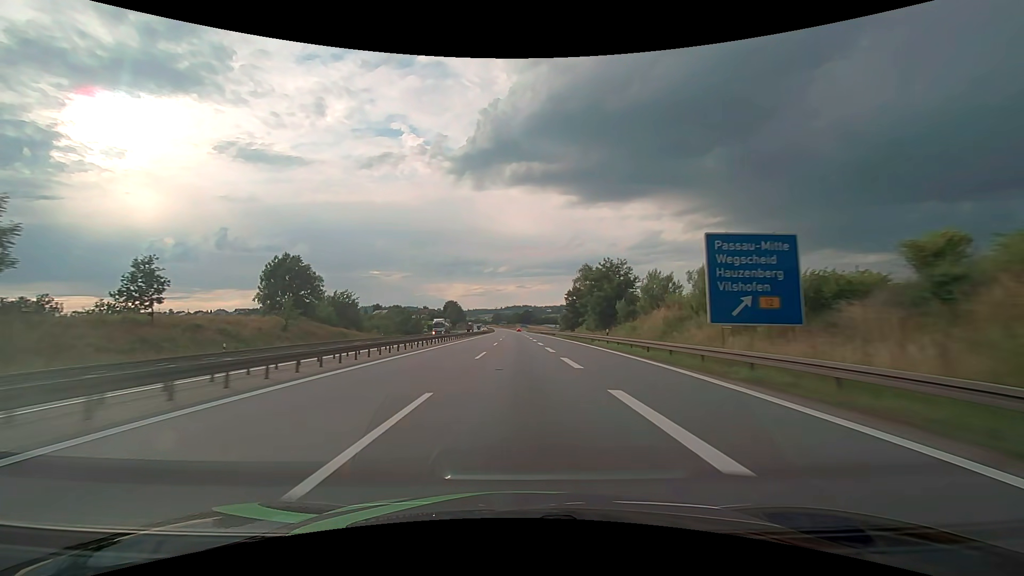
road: motorway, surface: asphalt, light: Day
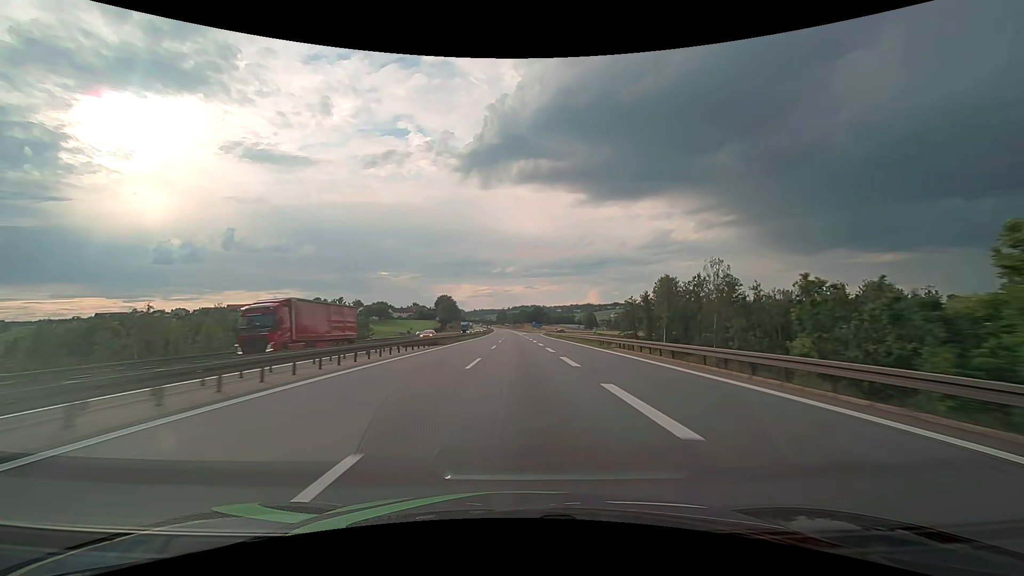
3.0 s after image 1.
(-1.0, +95.0) m; -1°
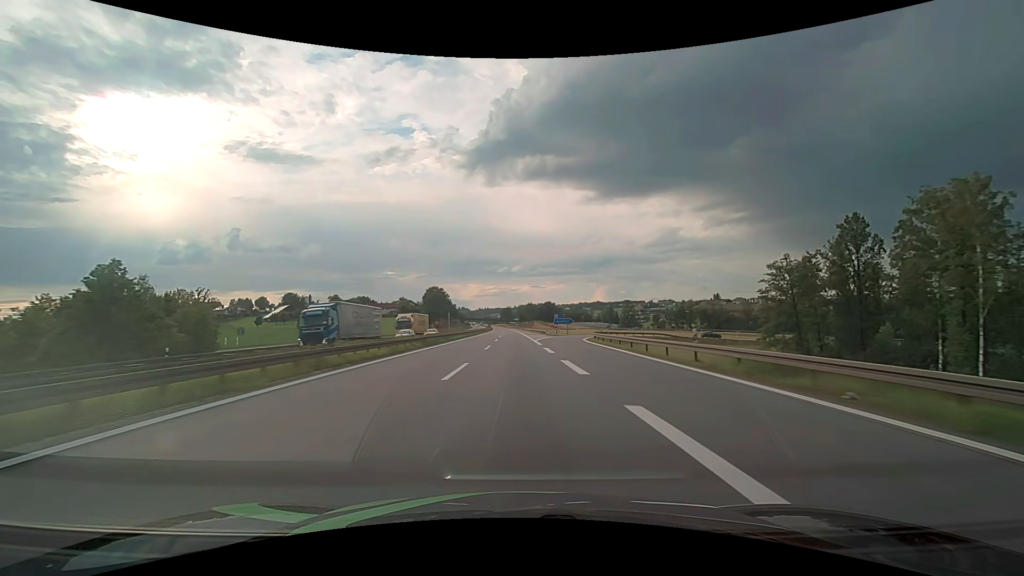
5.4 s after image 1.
(-0.4, +76.1) m; -1°
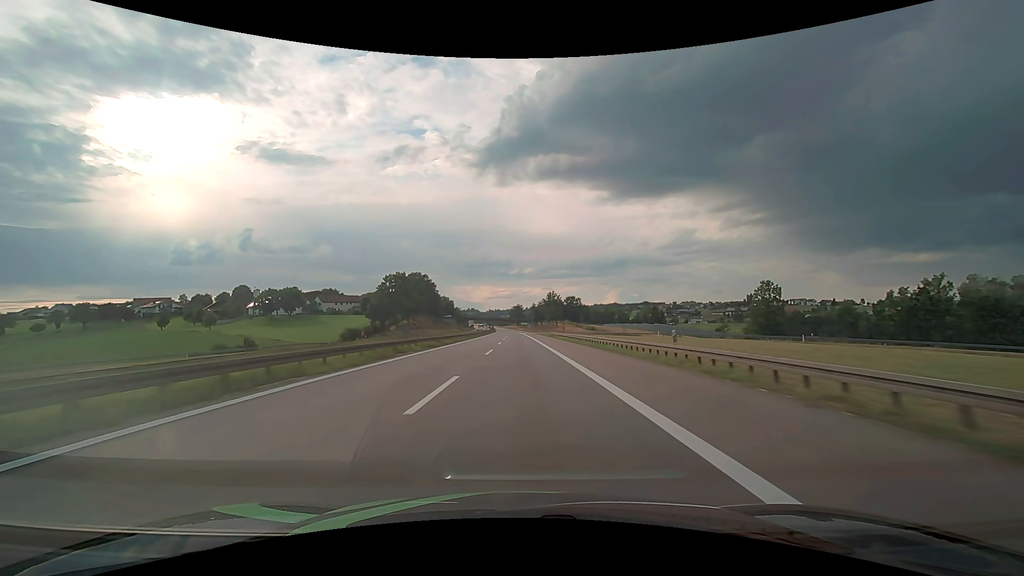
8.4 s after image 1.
(-1.3, +94.9) m; -1°
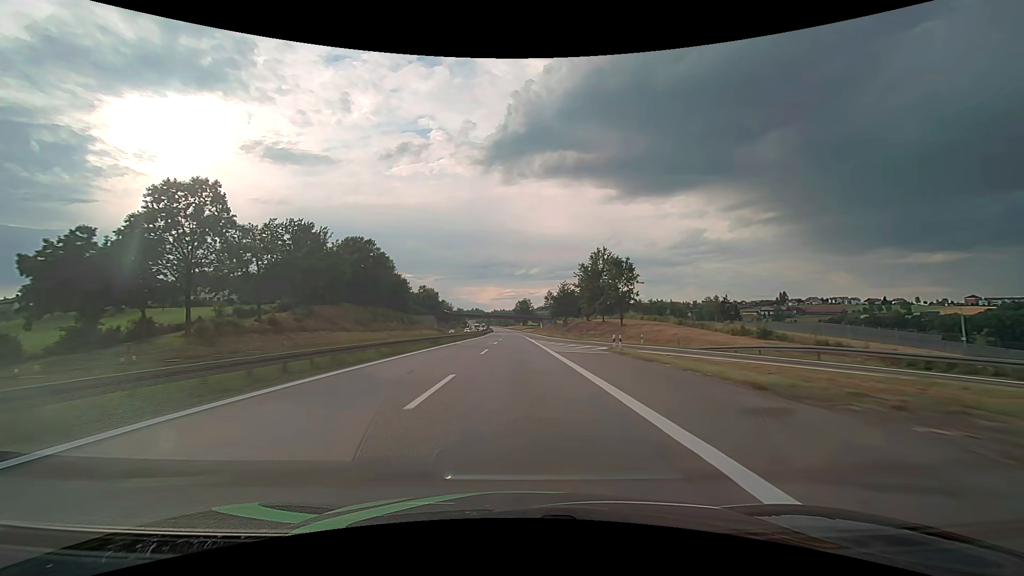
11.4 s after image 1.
(-0.4, +95.0) m; -1°
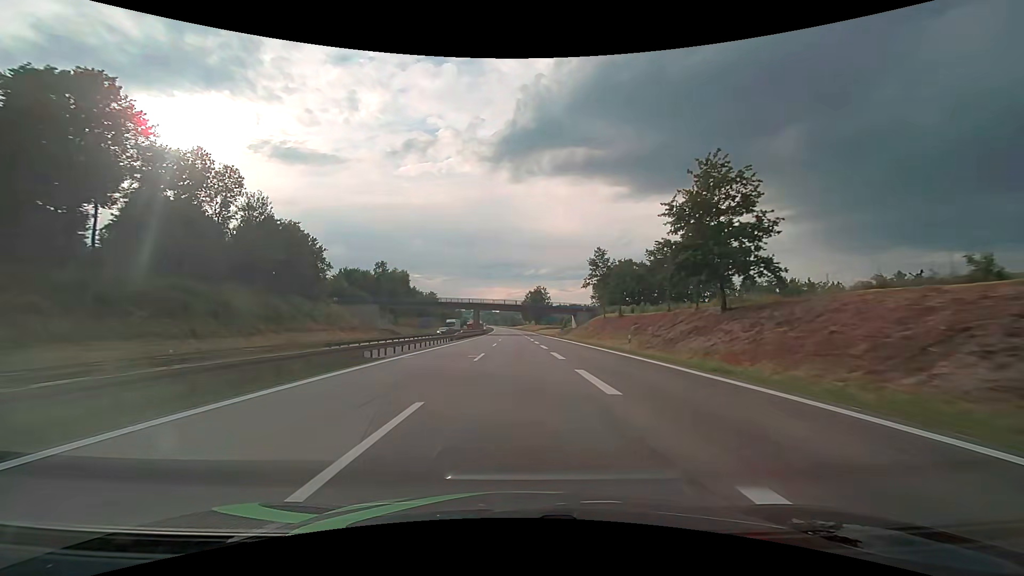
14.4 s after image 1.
(-1.0, +95.0) m; -1°
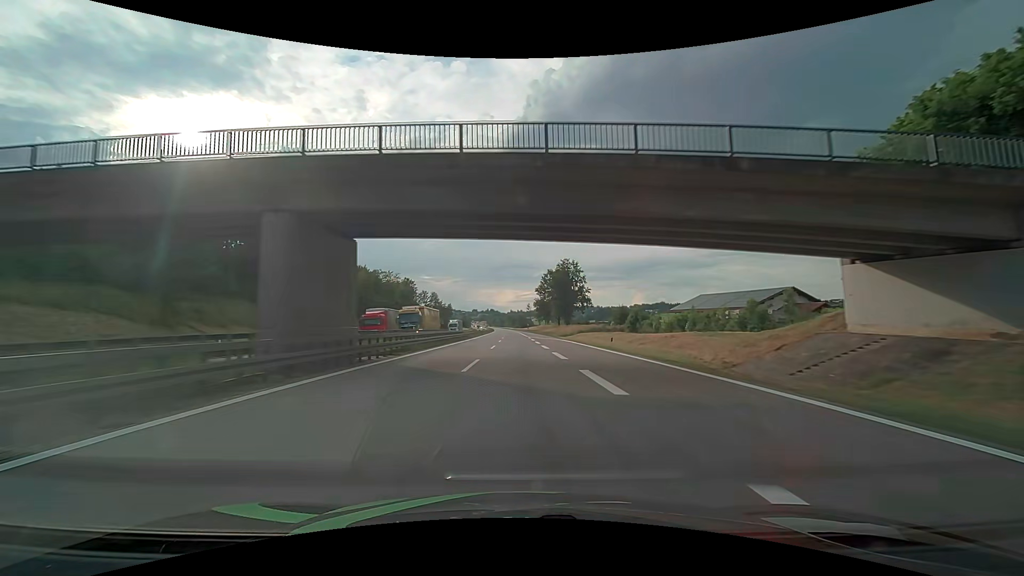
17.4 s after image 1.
(-1.0, +95.0) m; -1°
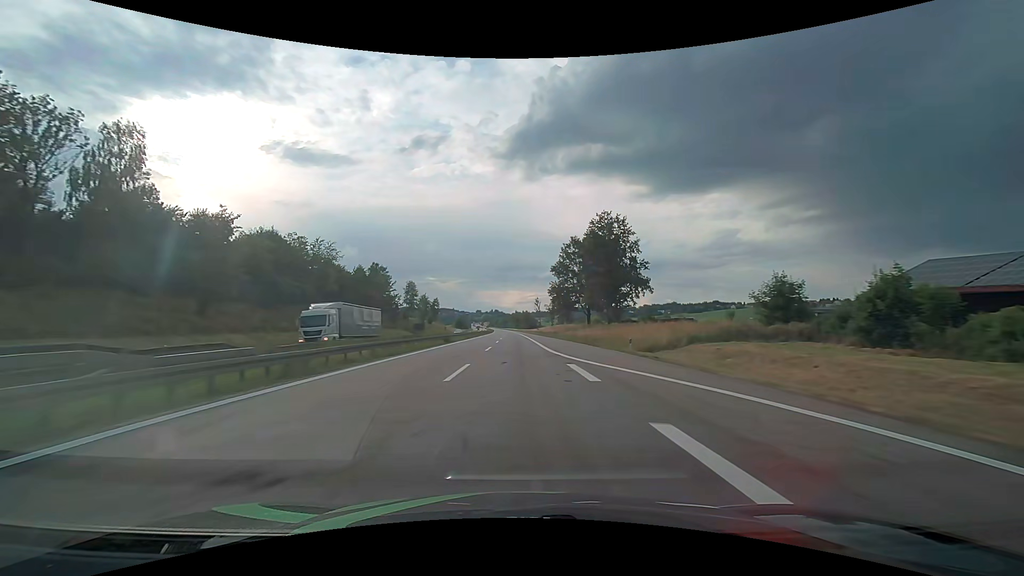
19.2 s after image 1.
(0.0, +57.0) m; 0°
(0, +10) (0, +20) (0, +30) (0, +40) (0, +50) (0, +60) (-1, +70) (-1, +80) (-1, +90) (-1, +100) m
